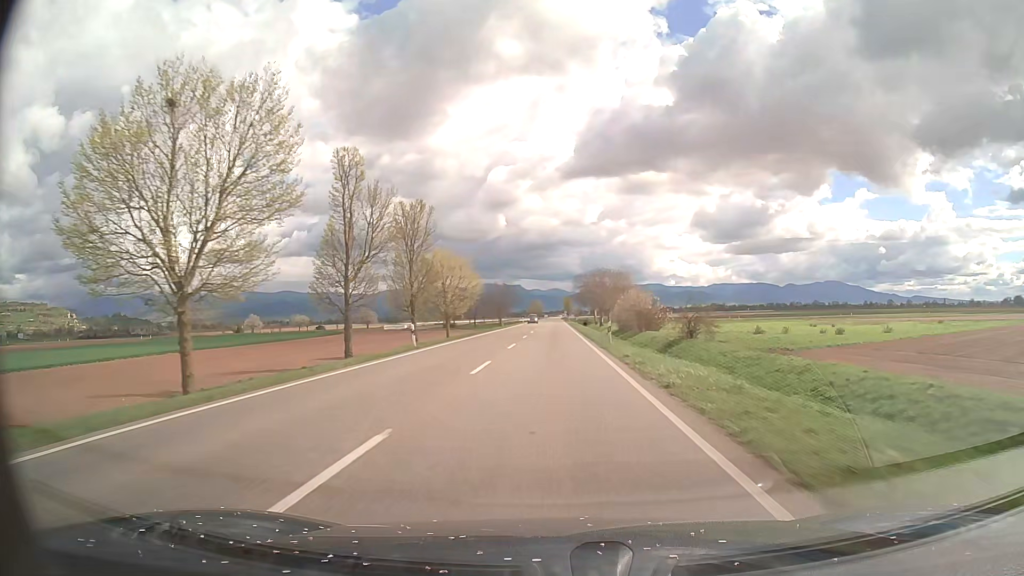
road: primary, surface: asphalt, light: Day
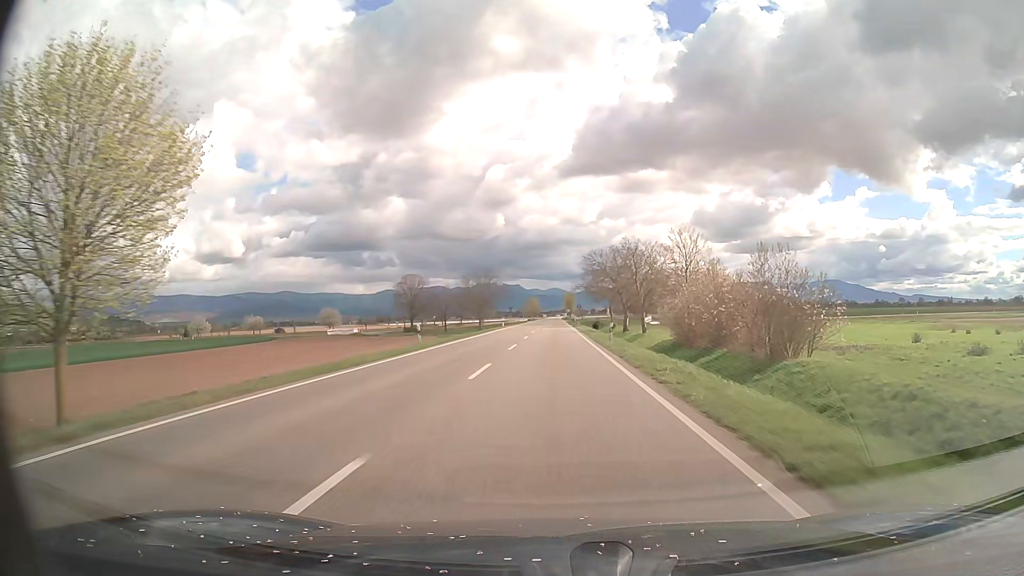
(0.0, +49.4) m; 0°
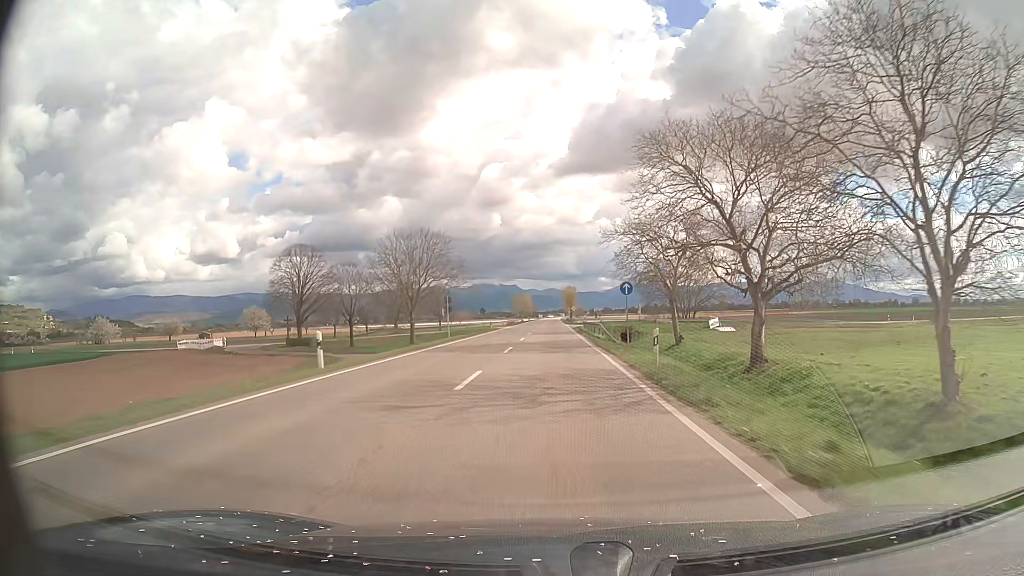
(+0.3, +61.8) m; 0°
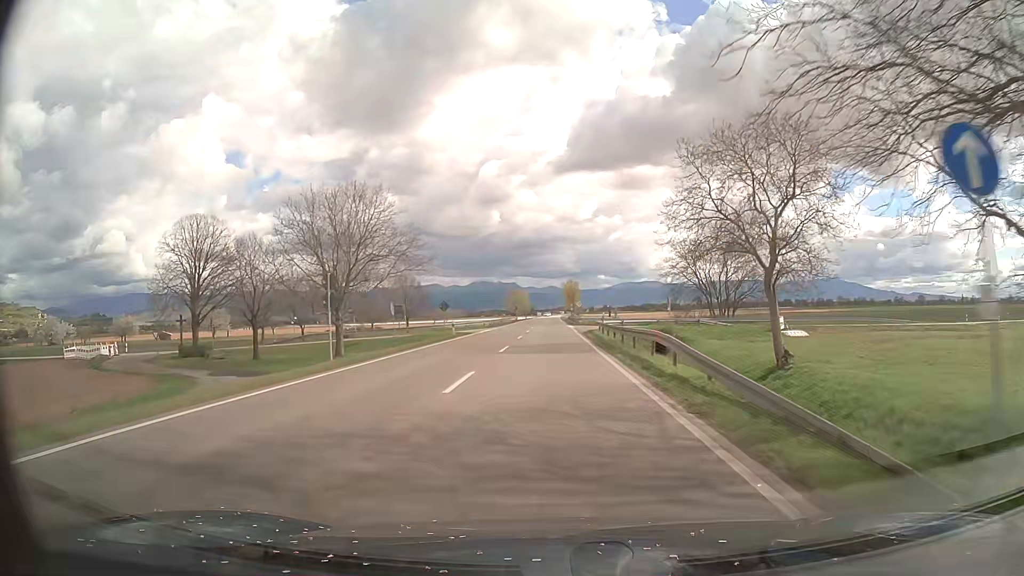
(0.0, +24.8) m; 0°
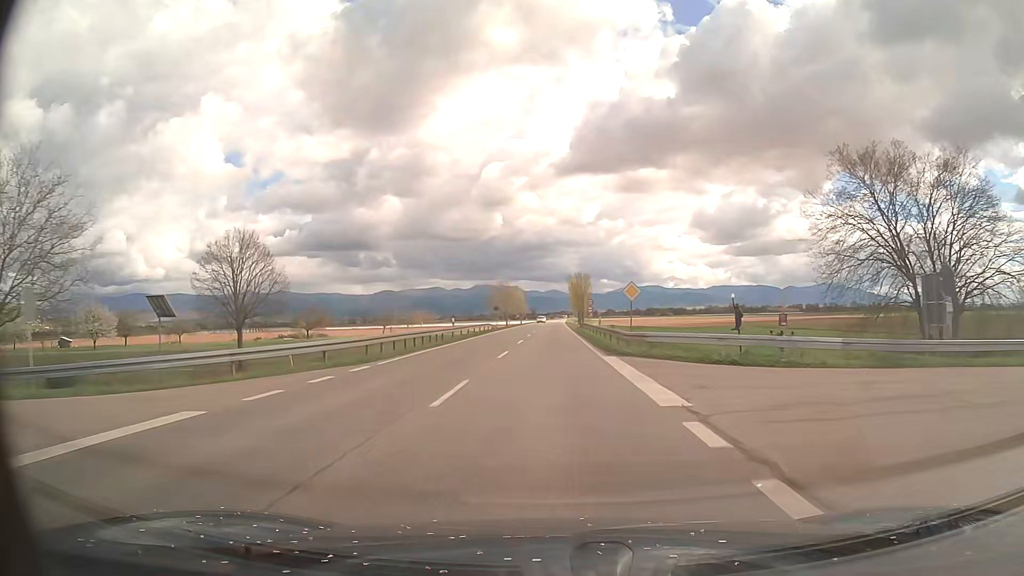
(-0.3, +49.5) m; 0°
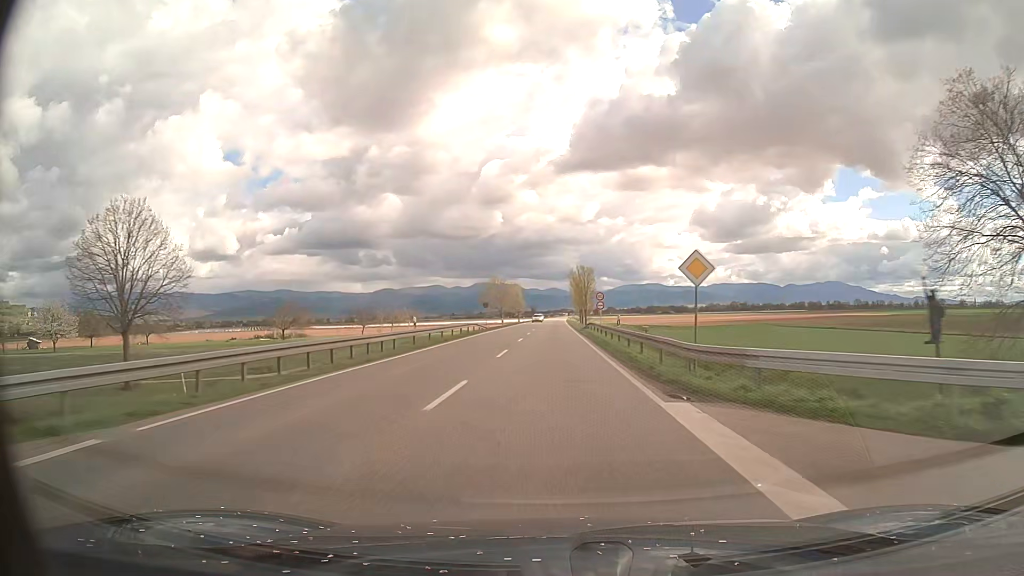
(0.0, +12.4) m; 0°
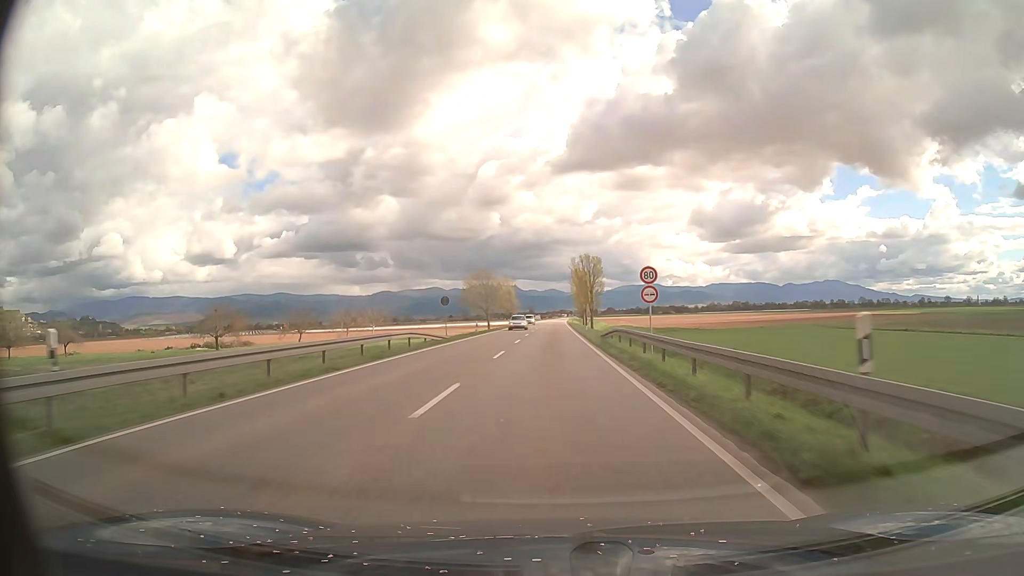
(0.0, +24.7) m; 0°
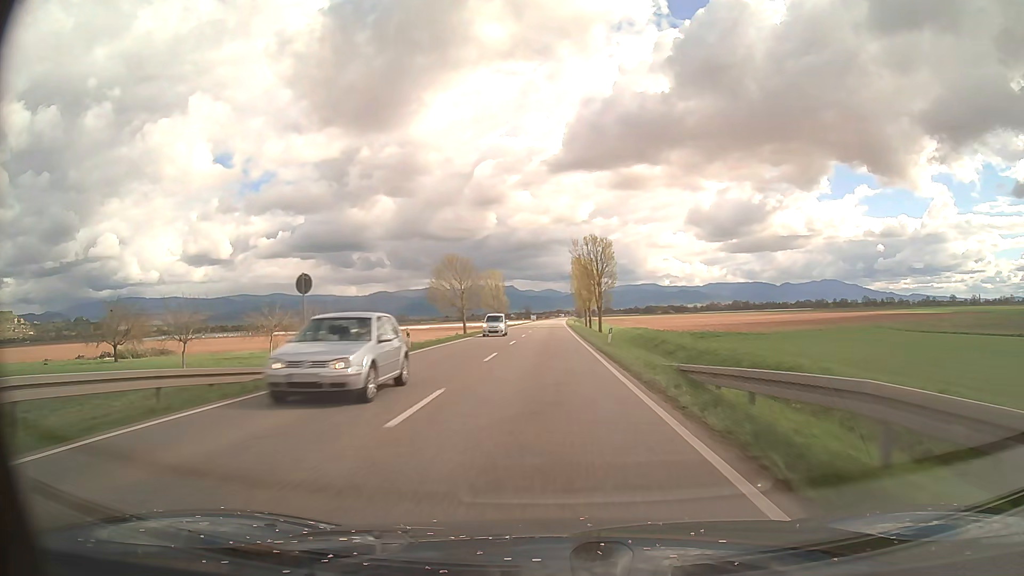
(+0.1, +24.7) m; 0°
(0, +10) (0, +20) (0, +30) (0, +40) (0, +50) (0, +60) (0, +70) (0, +80) (0, +90) (0, +100) m
